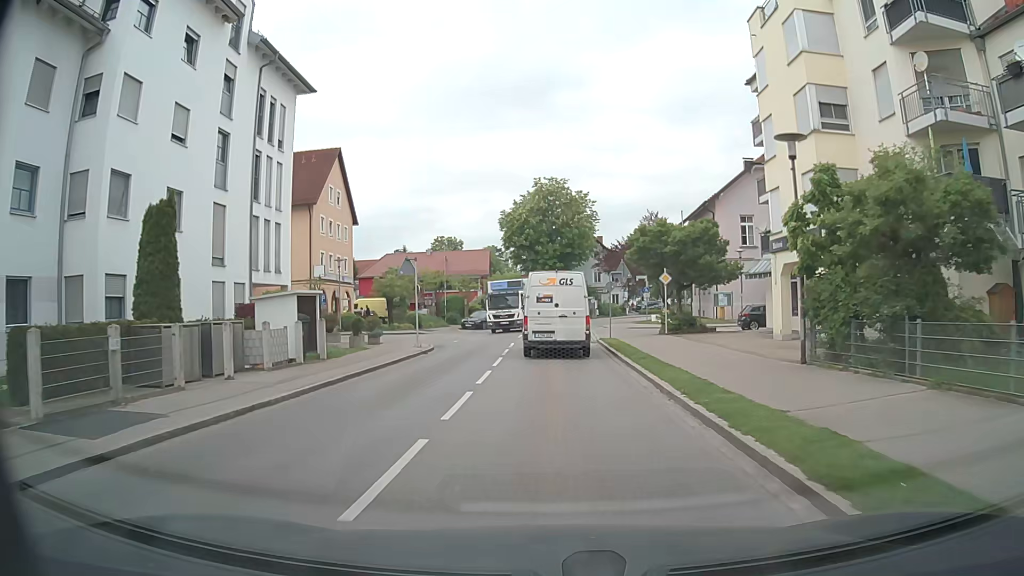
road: tertiary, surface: asphalt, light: Day
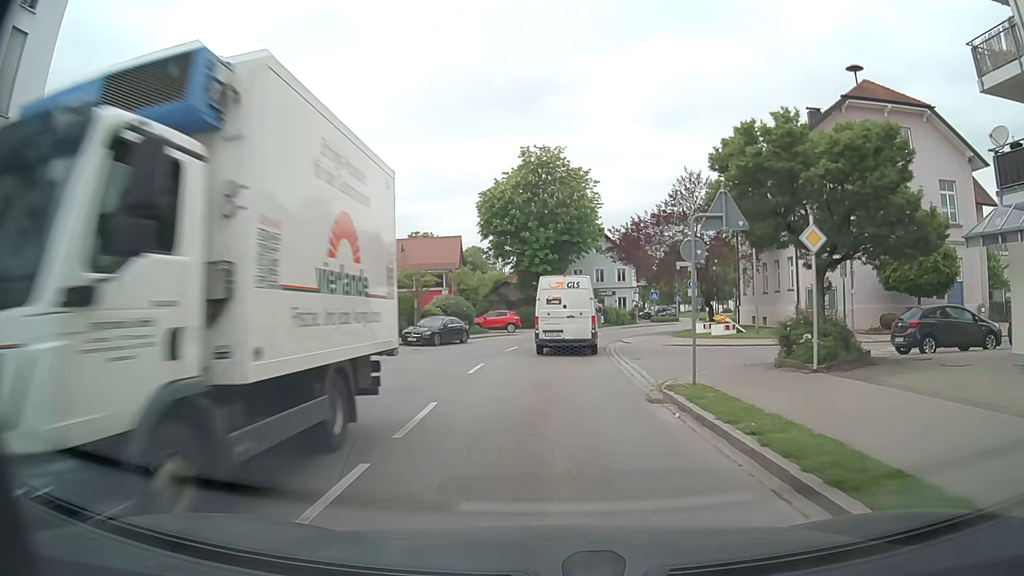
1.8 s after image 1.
(0.0, +18.6) m; 0°
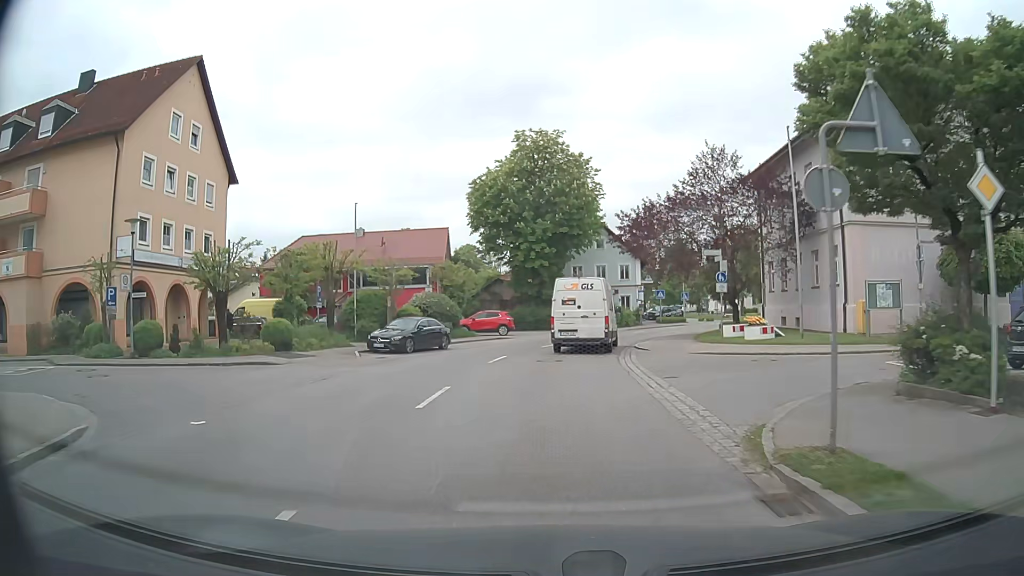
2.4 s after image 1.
(0.0, +6.0) m; 0°
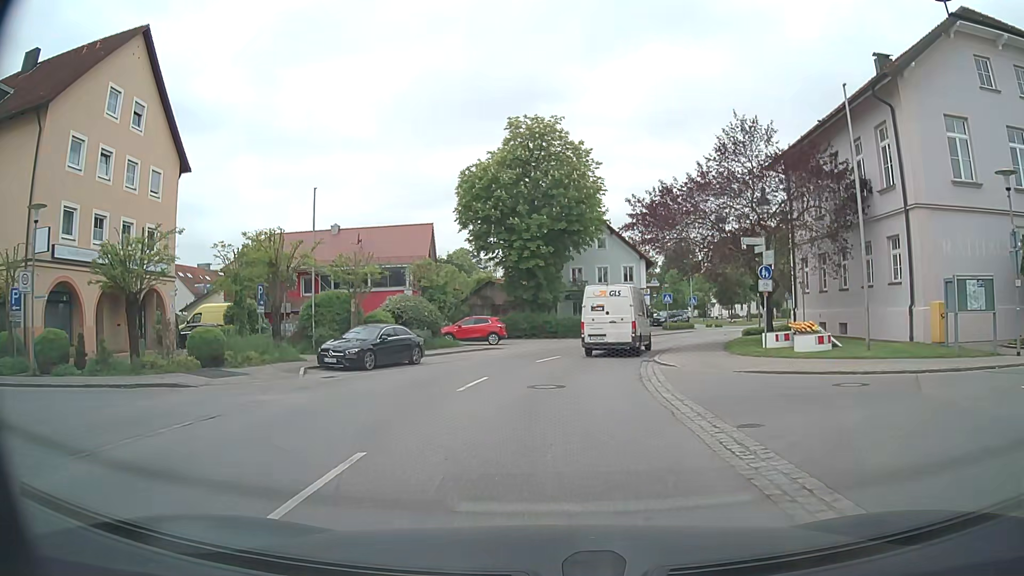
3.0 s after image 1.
(0.0, +5.8) m; +1°
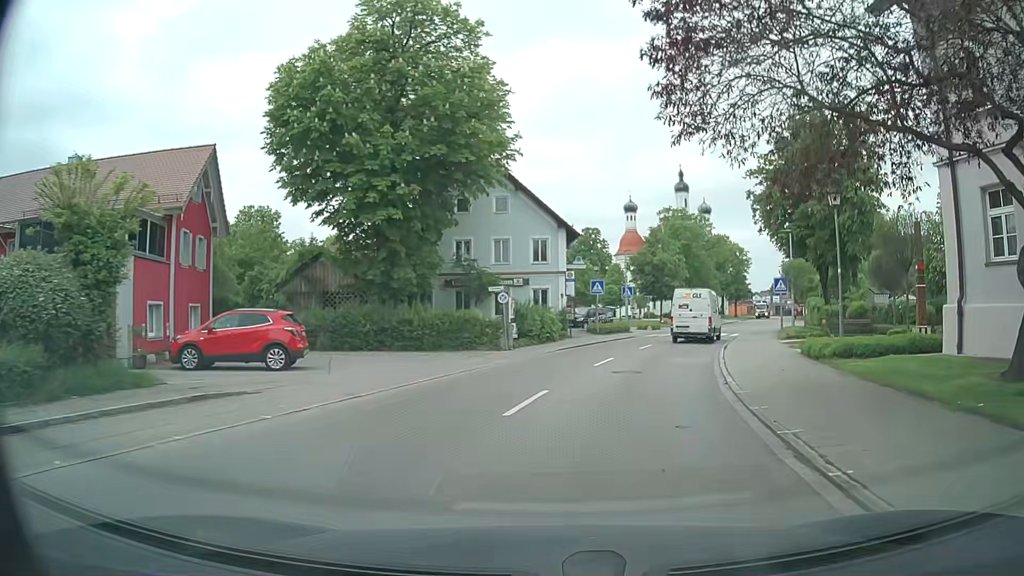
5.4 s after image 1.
(+0.8, +21.1) m; +9°
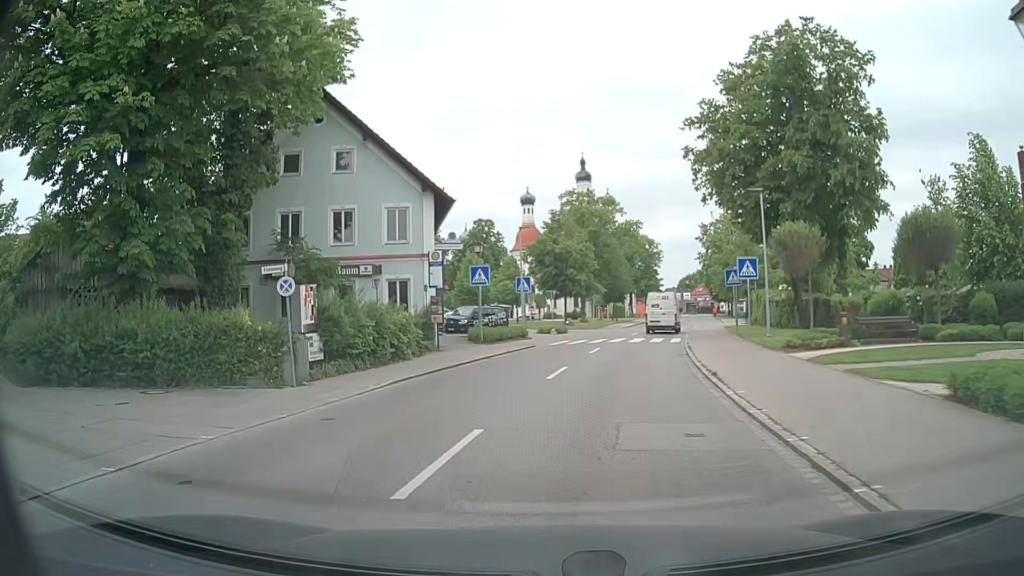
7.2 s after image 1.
(+1.3, +12.7) m; +8°
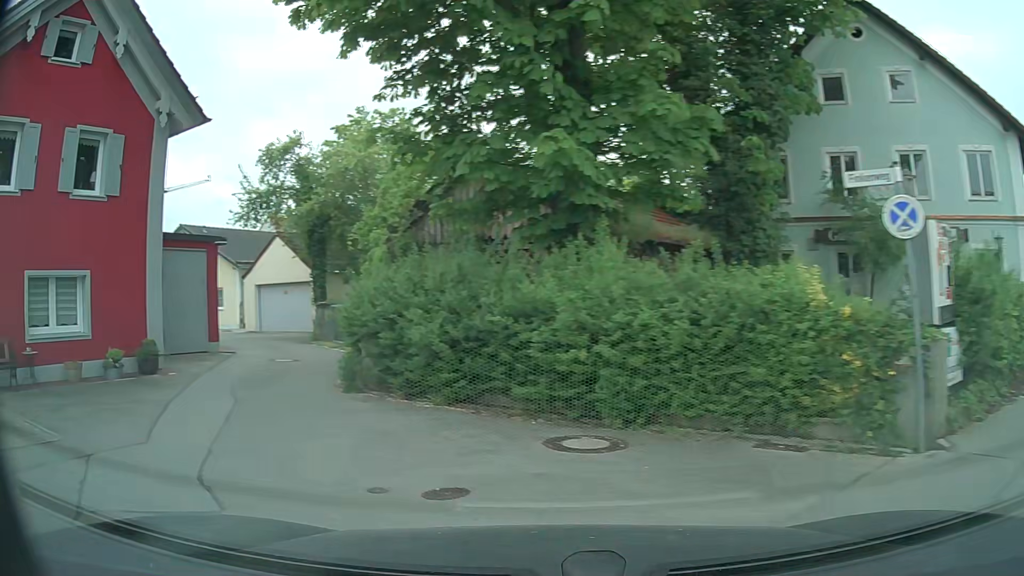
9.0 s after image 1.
(-2.5, +7.8) m; -44°
